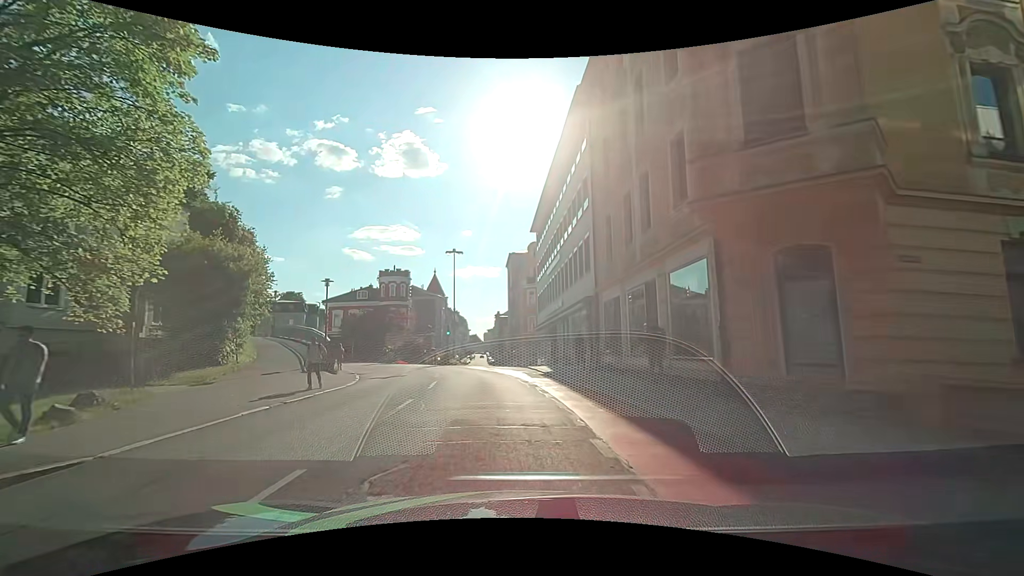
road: tertiary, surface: asphalt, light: Day
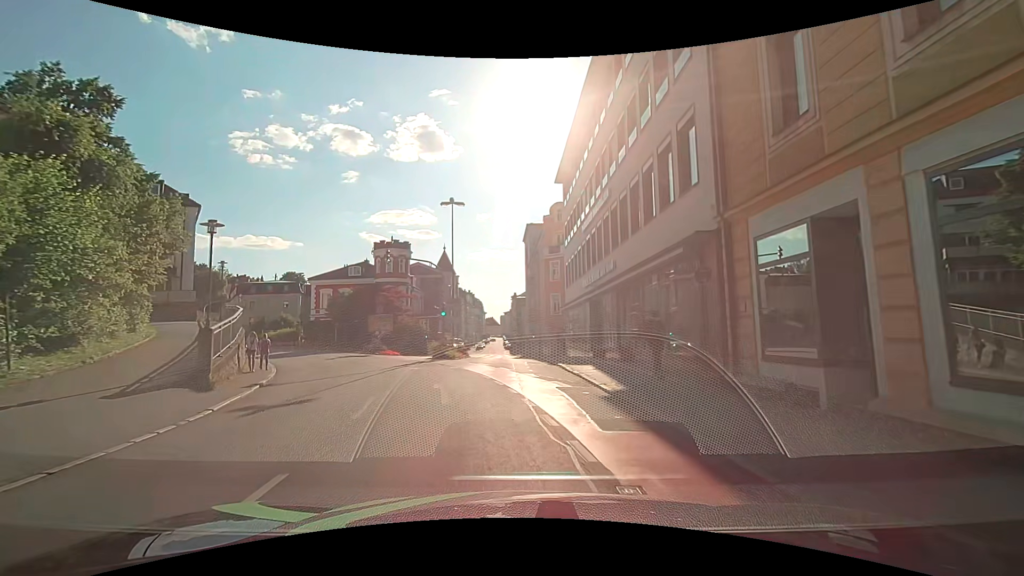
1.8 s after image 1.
(-0.3, +12.3) m; -2°
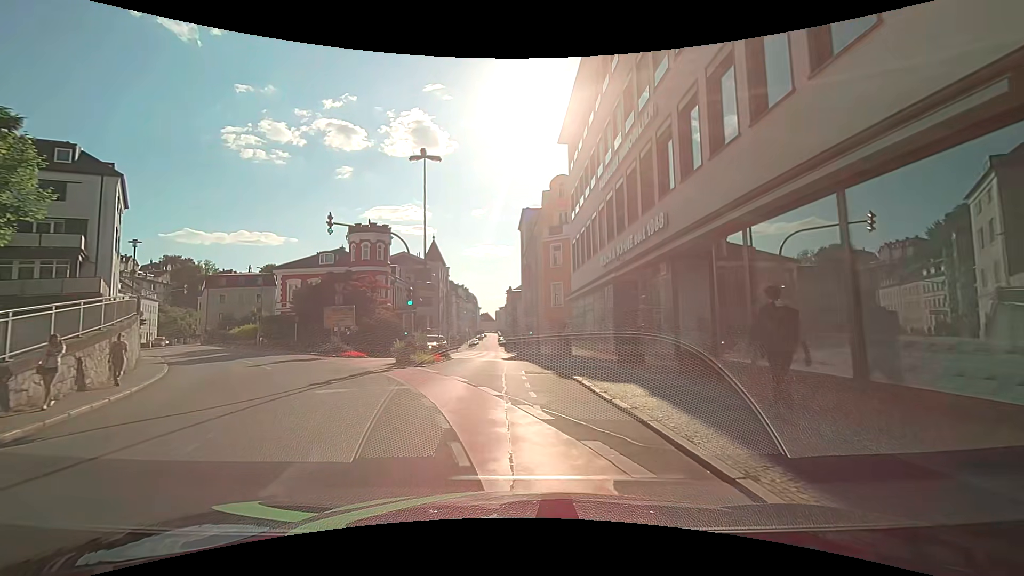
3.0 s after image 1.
(0.0, +8.2) m; 0°
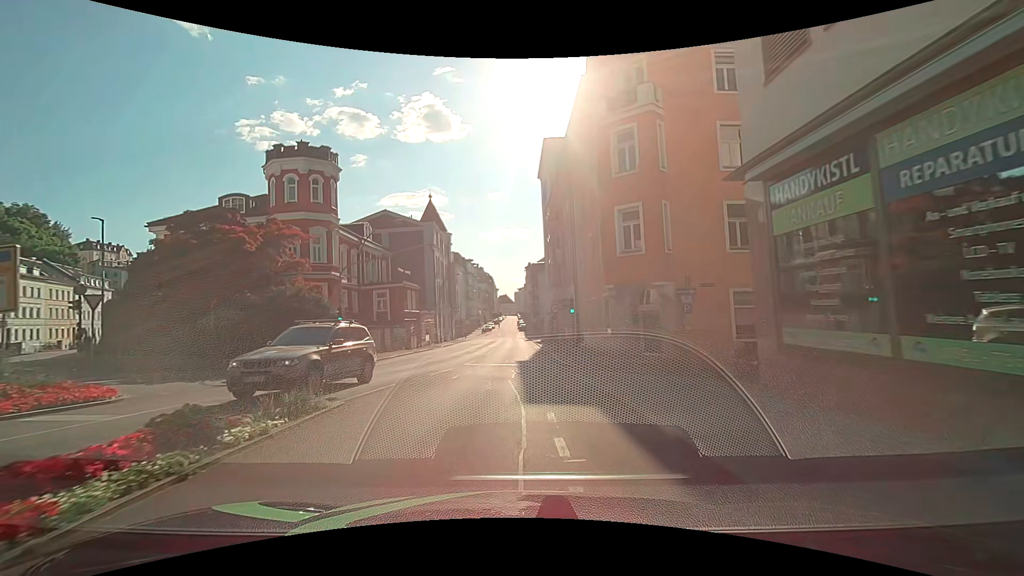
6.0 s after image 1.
(-0.3, +23.0) m; -2°
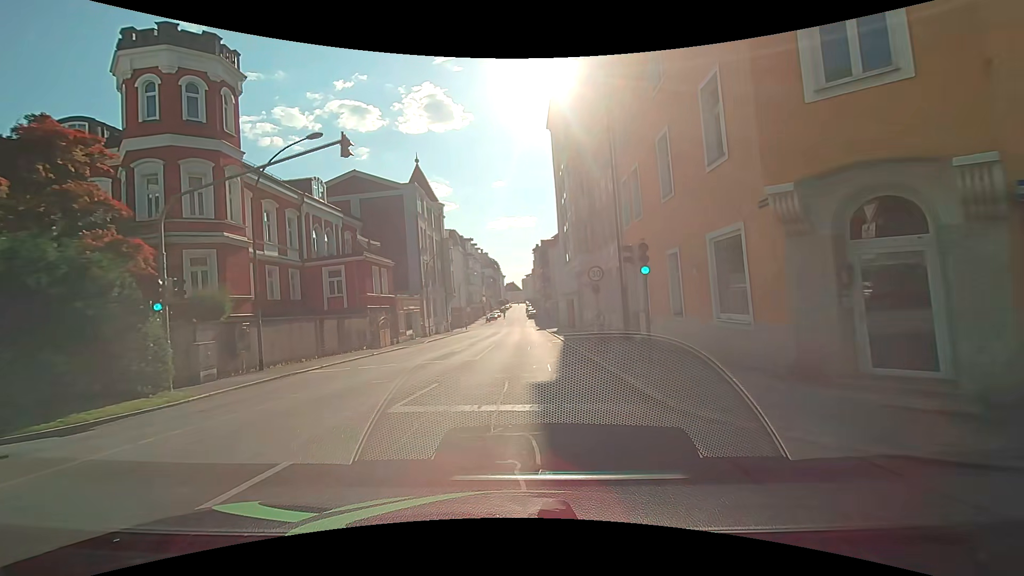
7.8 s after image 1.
(0.0, +13.9) m; 0°
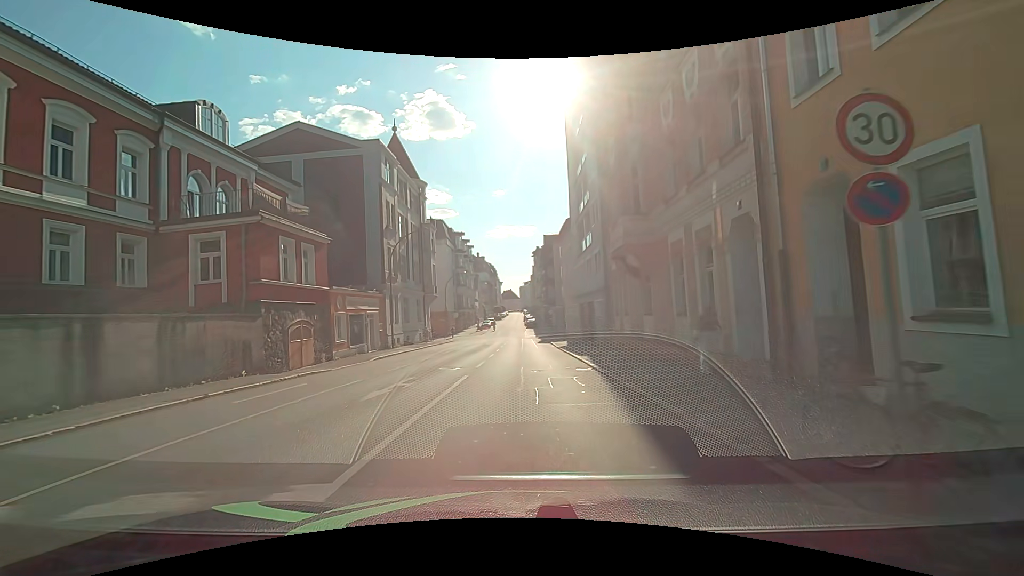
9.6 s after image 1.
(0.0, +13.6) m; -1°
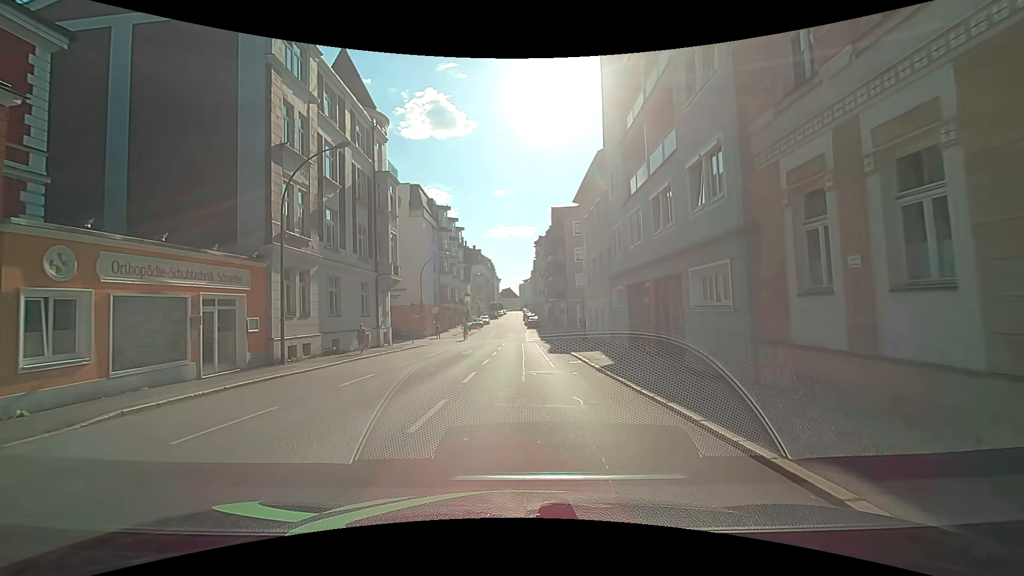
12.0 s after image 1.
(+0.1, +17.0) m; +1°
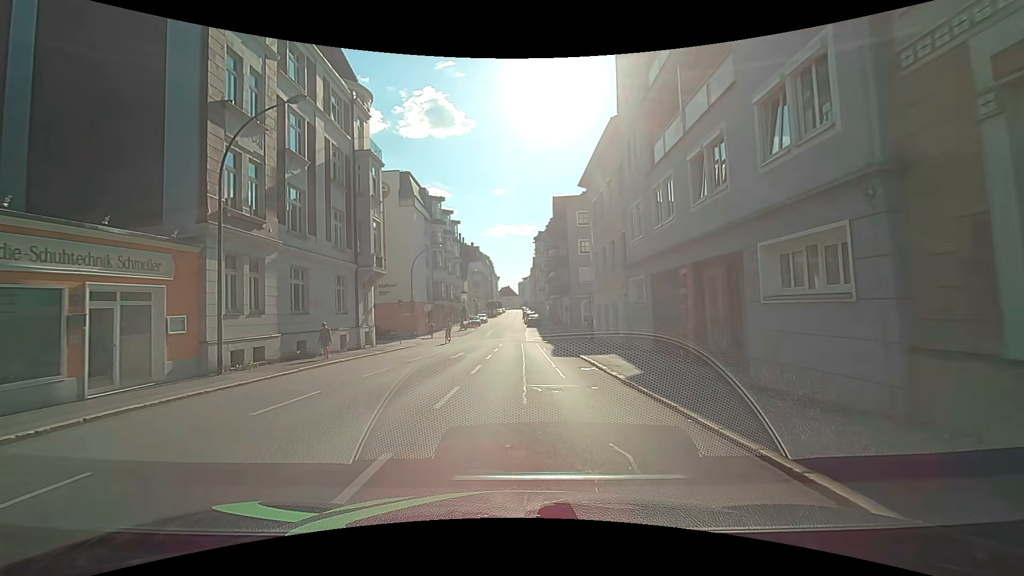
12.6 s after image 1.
(0.0, +4.1) m; -1°
(0, +10) (0, +20) (0, +30) (0, +40) (0, +50) (0, +60) (0, +70) (0, +80) (0, +90) (0, +100) m
